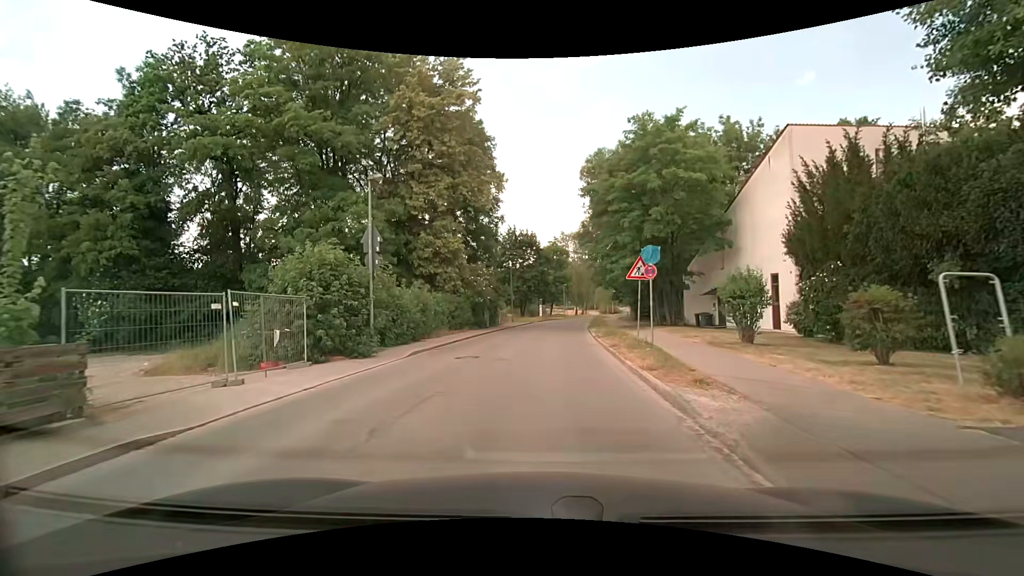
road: residential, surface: asphalt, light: Day
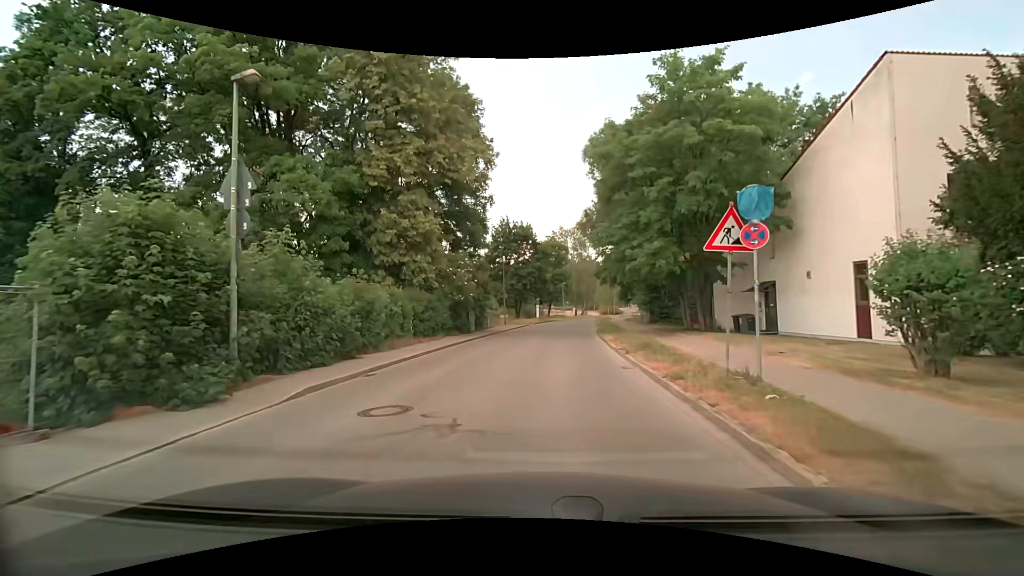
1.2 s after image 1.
(+0.1, +7.7) m; +1°
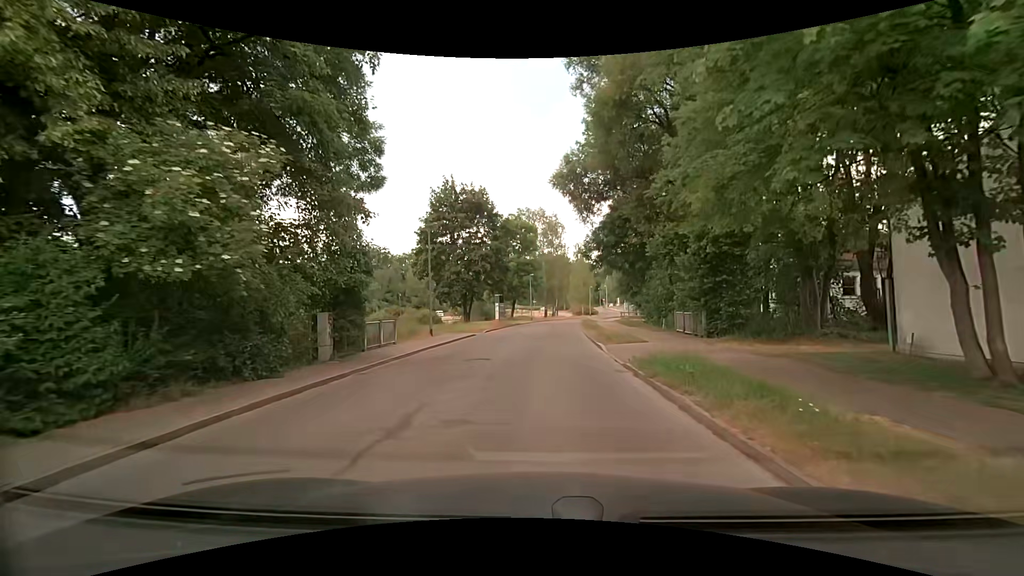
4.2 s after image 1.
(+0.7, +20.1) m; +4°
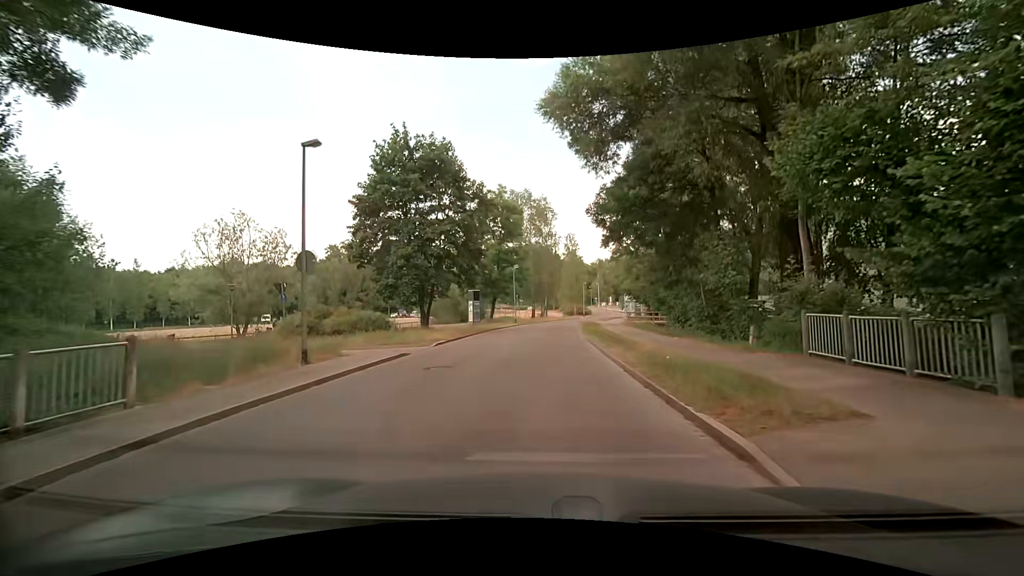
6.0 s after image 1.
(0.0, +13.2) m; +2°
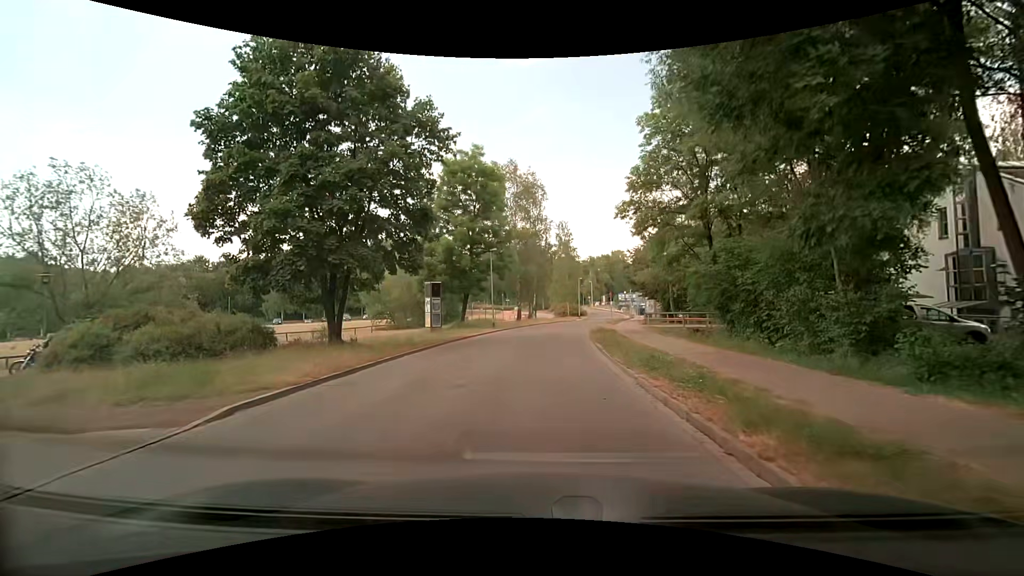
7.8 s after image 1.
(-0.1, +14.0) m; 0°
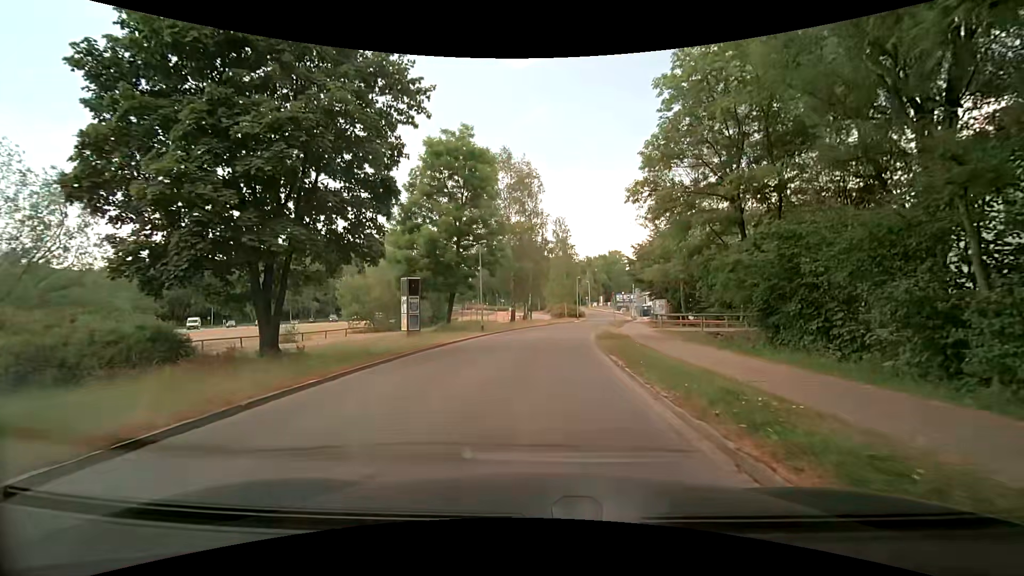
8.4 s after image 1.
(0.0, +4.8) m; +2°
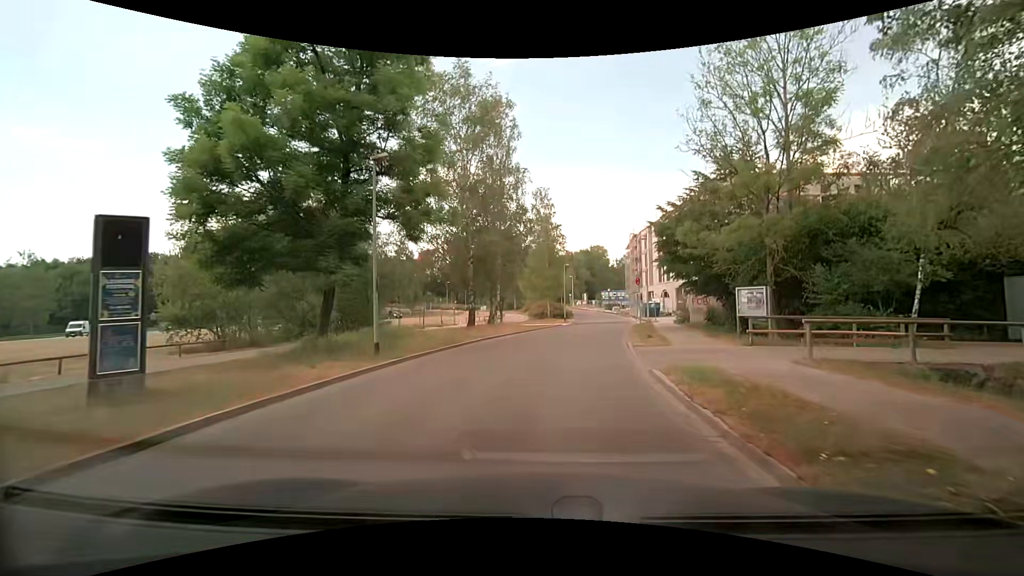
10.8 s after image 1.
(-0.4, +18.5) m; +1°
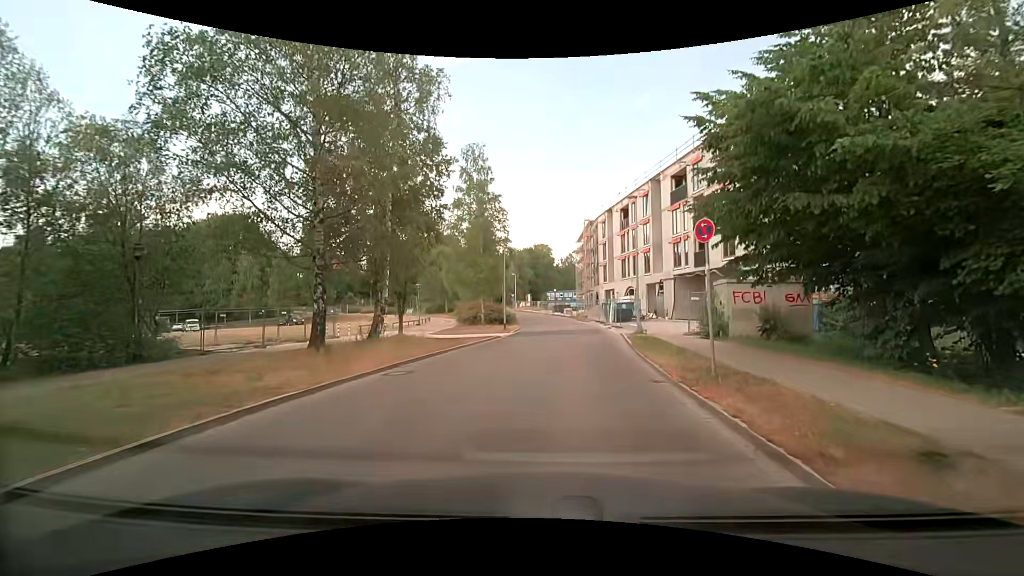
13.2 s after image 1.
(+0.6, +17.0) m; +6°
(0, +10) (+1, +20) (+2, +30) (+3, +40) (+2, +50) (+2, +60) (0, +70) (-2, +80) (-5, +89) (-8, +99) m
